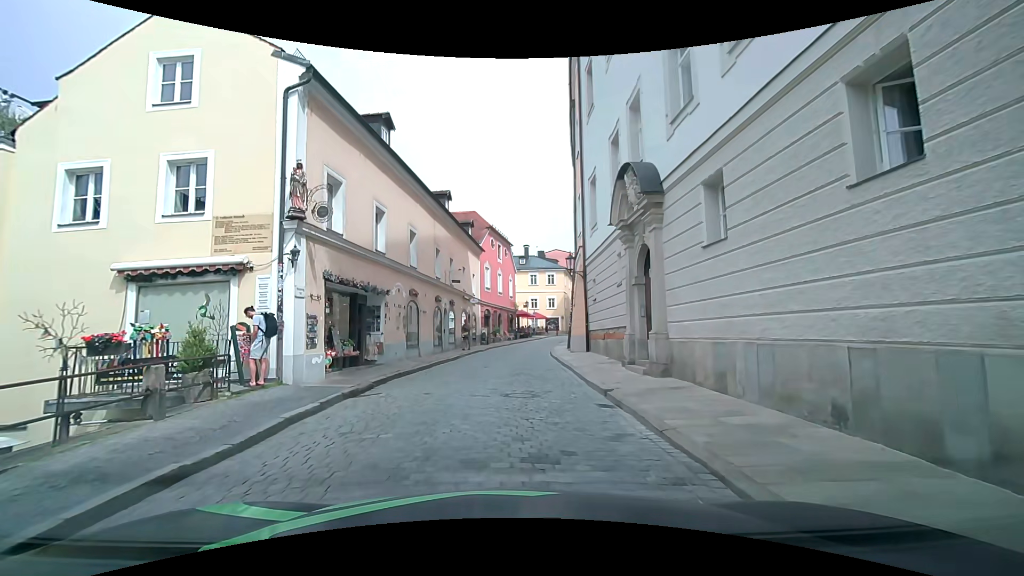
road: residential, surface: sett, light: Day
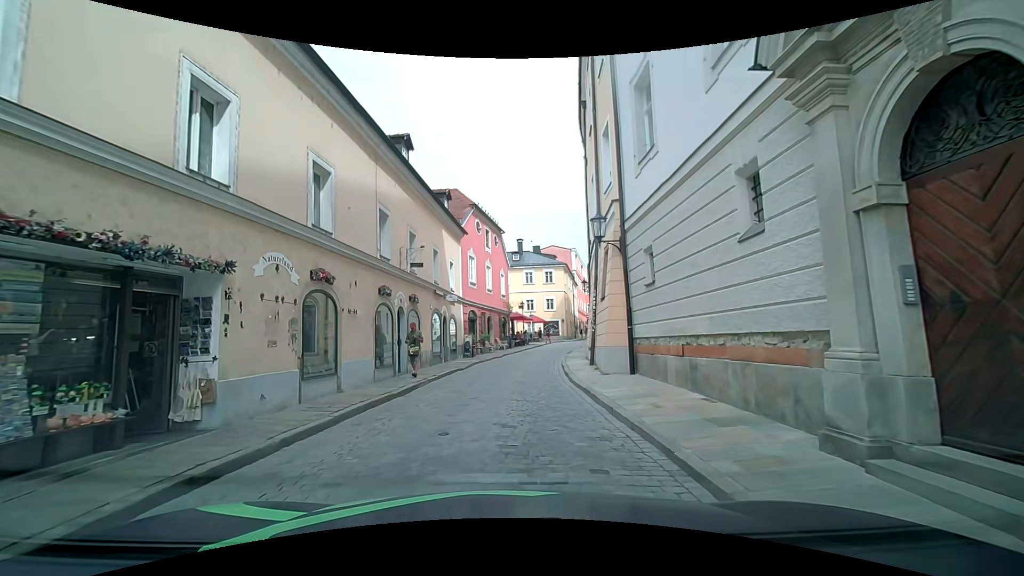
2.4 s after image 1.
(-0.1, +9.2) m; +1°
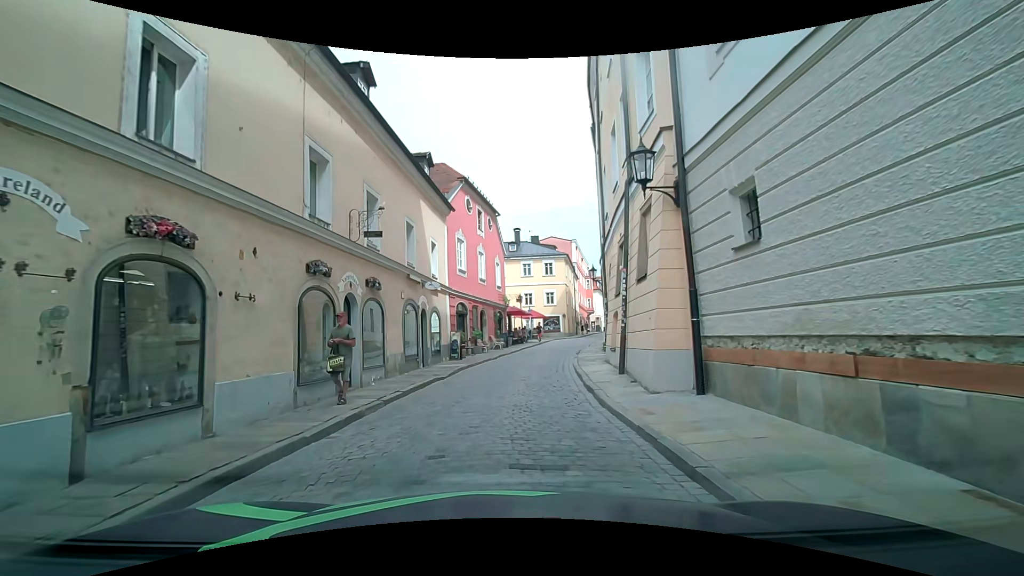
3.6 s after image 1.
(0.0, +4.9) m; 0°
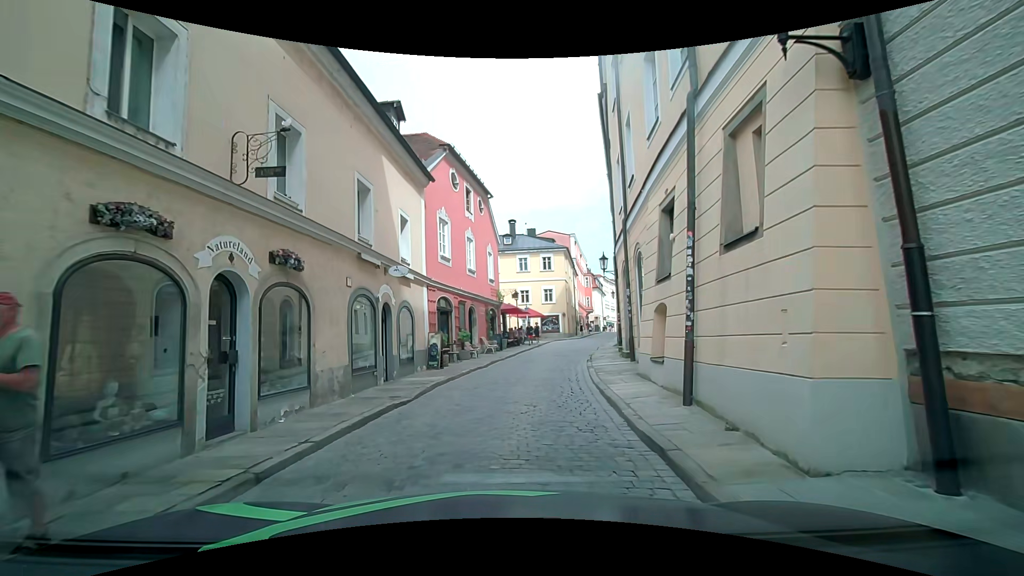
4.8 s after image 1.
(-0.1, +4.8) m; 0°
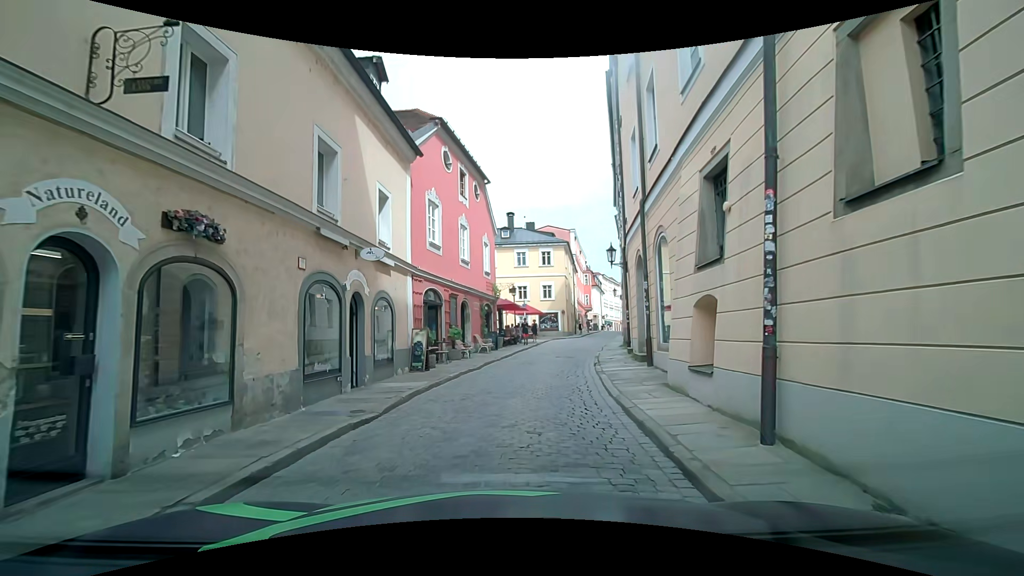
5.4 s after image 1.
(0.0, +2.4) m; 0°
